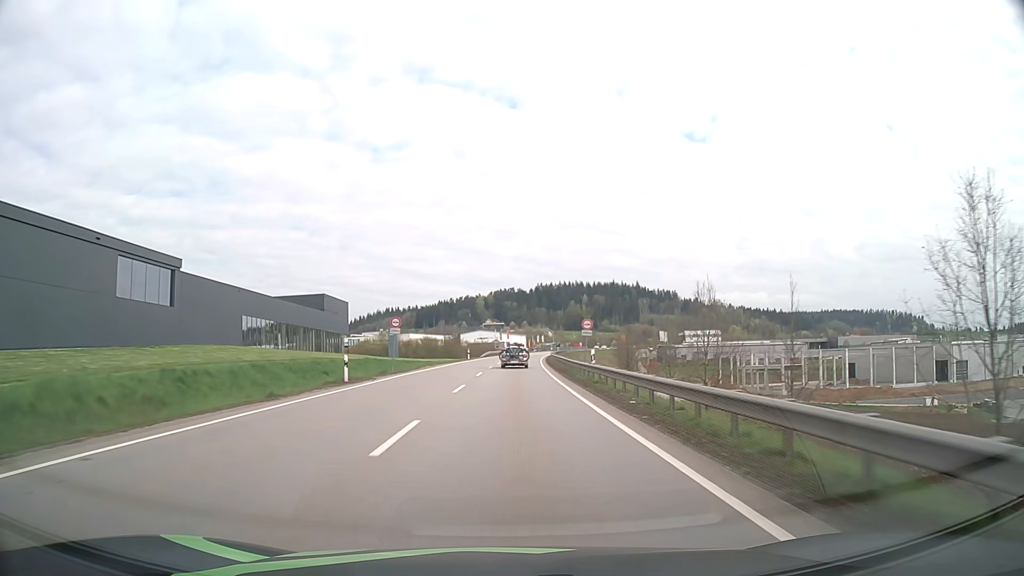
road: primary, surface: asphalt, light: Day
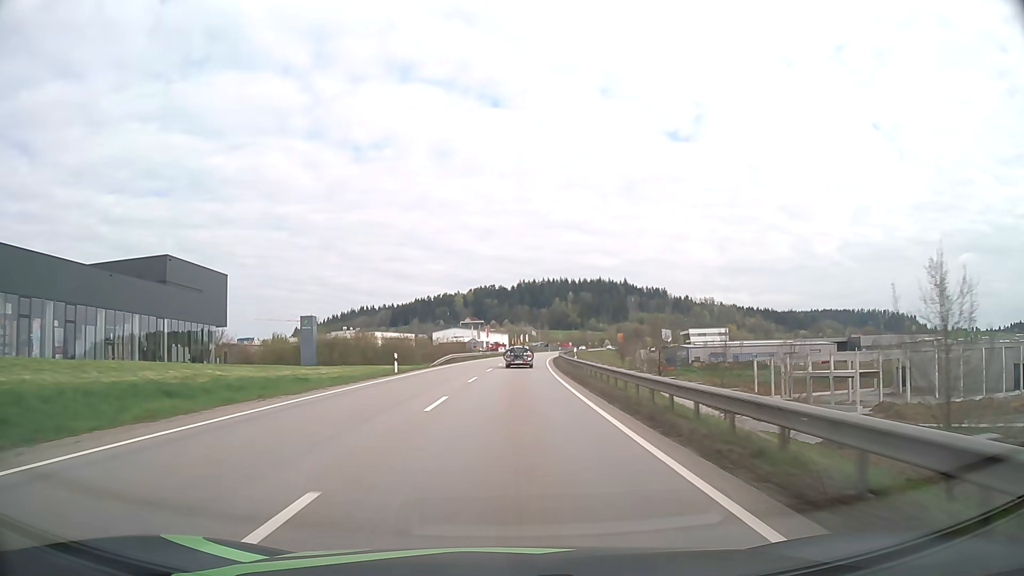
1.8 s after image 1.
(+0.5, +42.2) m; +2°
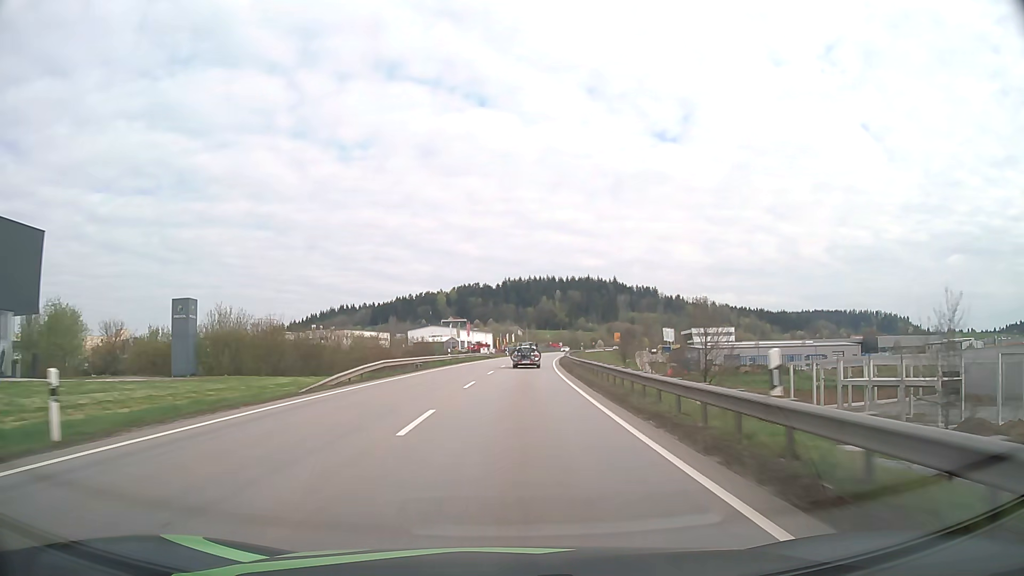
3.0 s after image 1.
(+0.3, +28.3) m; +1°
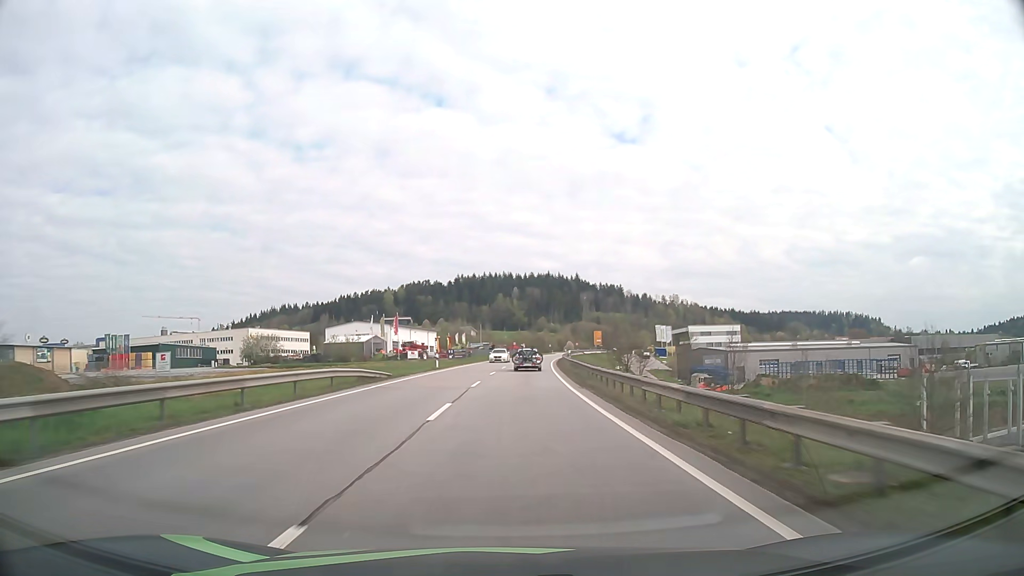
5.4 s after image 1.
(+1.9, +56.6) m; +4°
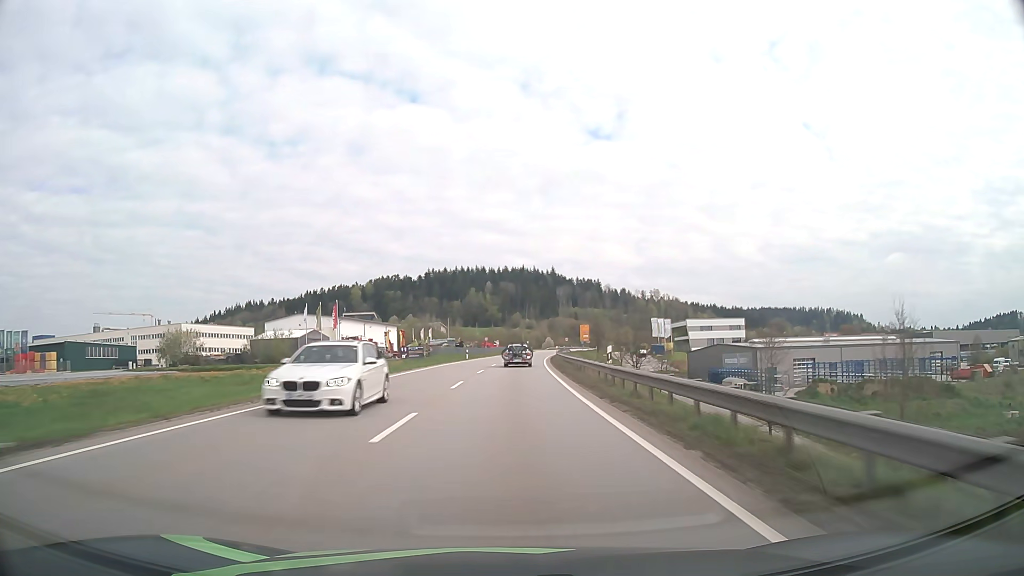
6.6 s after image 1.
(+0.6, +28.3) m; +2°
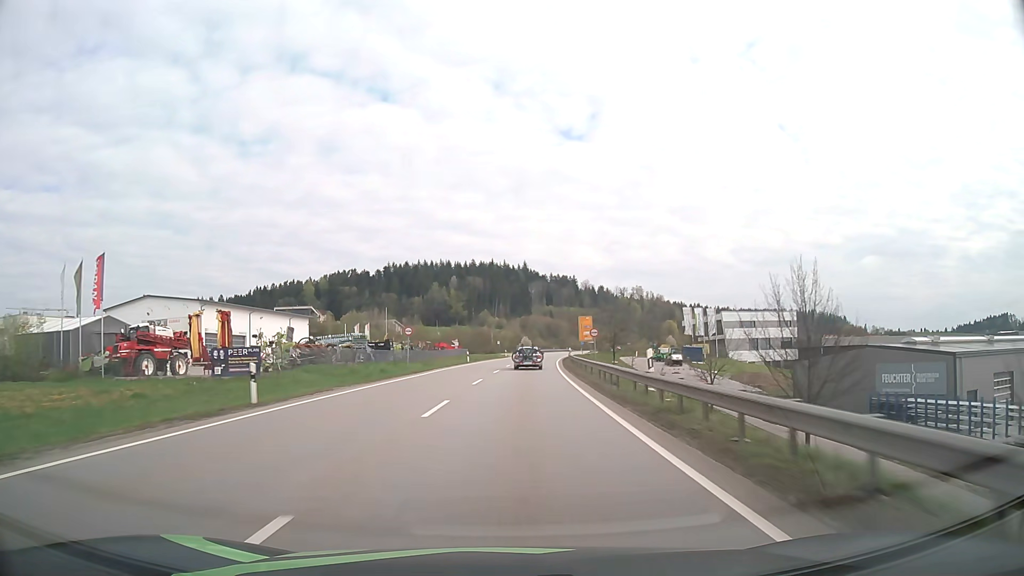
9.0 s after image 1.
(+1.3, +56.4) m; +3°
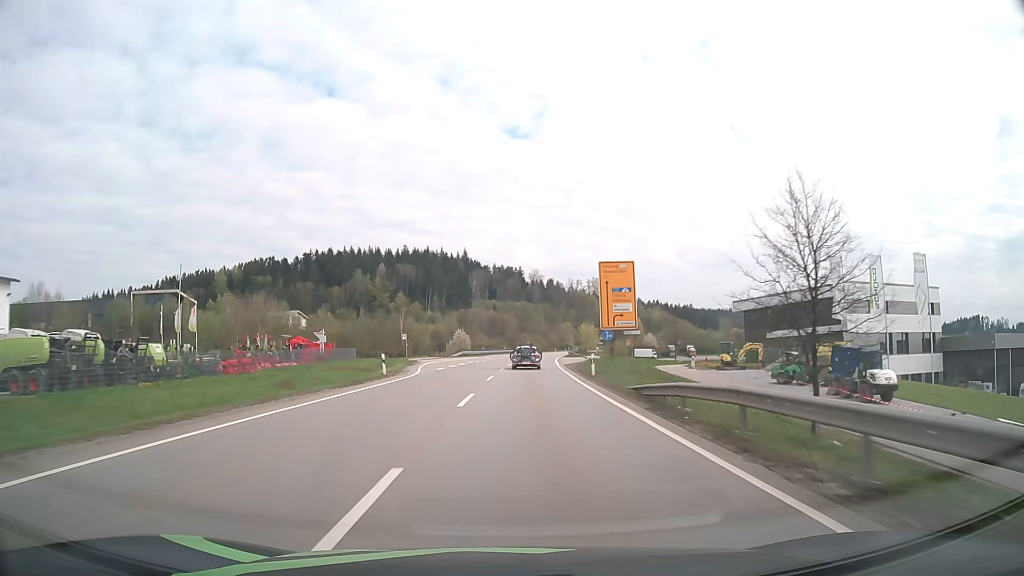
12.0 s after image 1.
(+2.7, +70.1) m; +5°
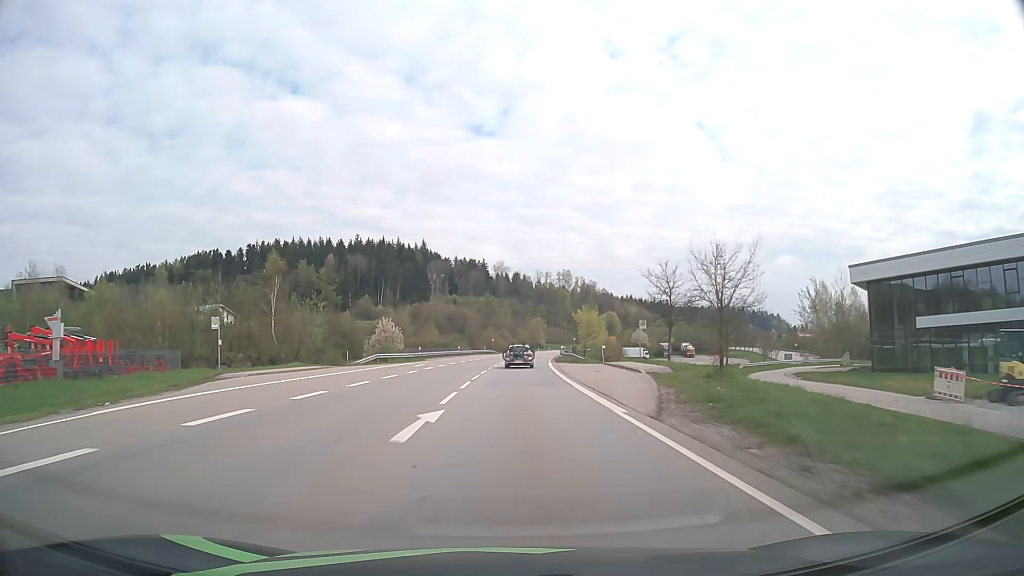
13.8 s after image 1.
(+1.2, +41.9) m; +3°
(0, +10) (0, +20) (0, +30) (+1, +40) (+1, +50) (+2, +60) (+2, +70) (+3, +80) (+4, +90) (+5, +100) m
